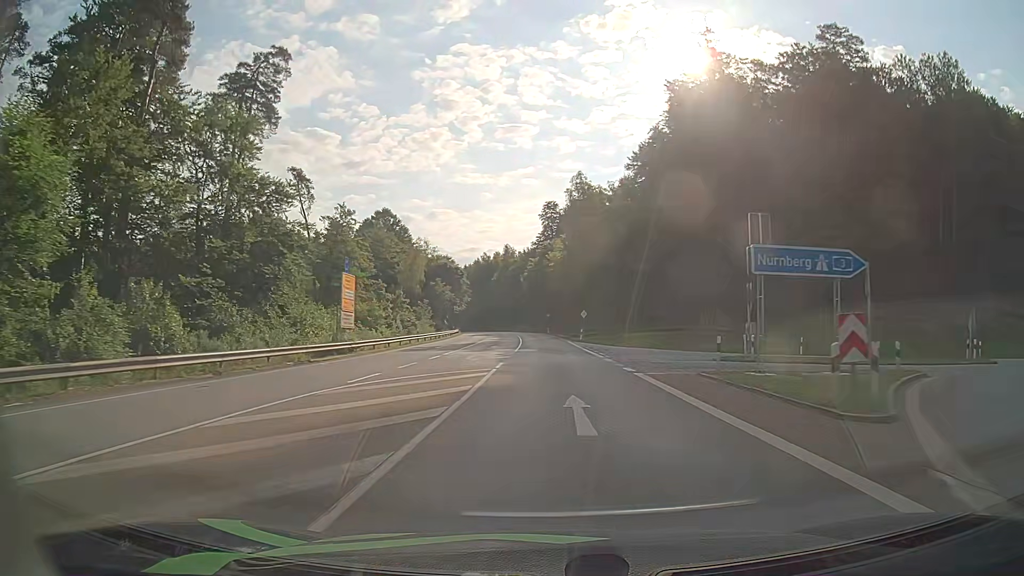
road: secondary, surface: asphalt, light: Day
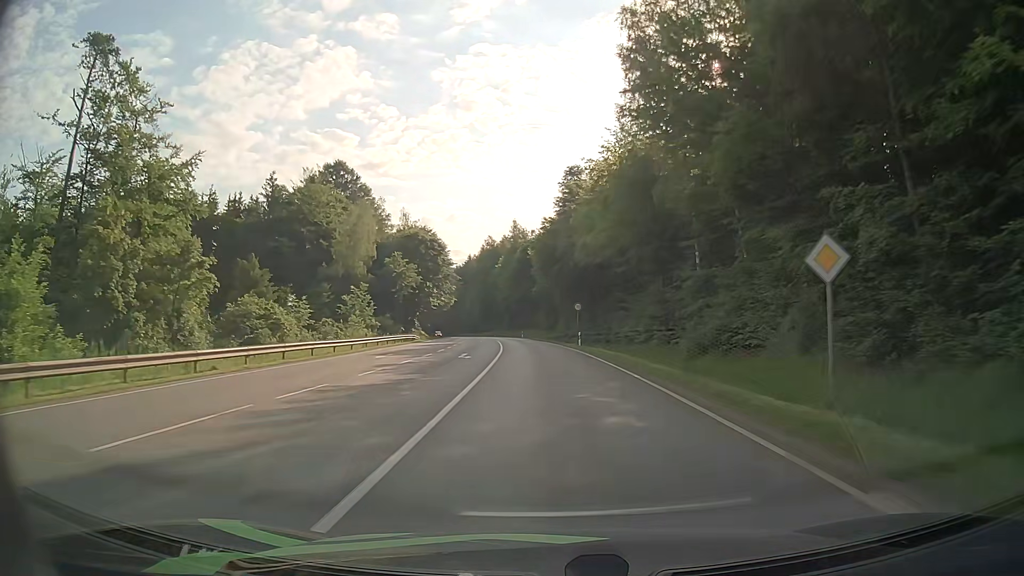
(-0.5, +54.3) m; -2°
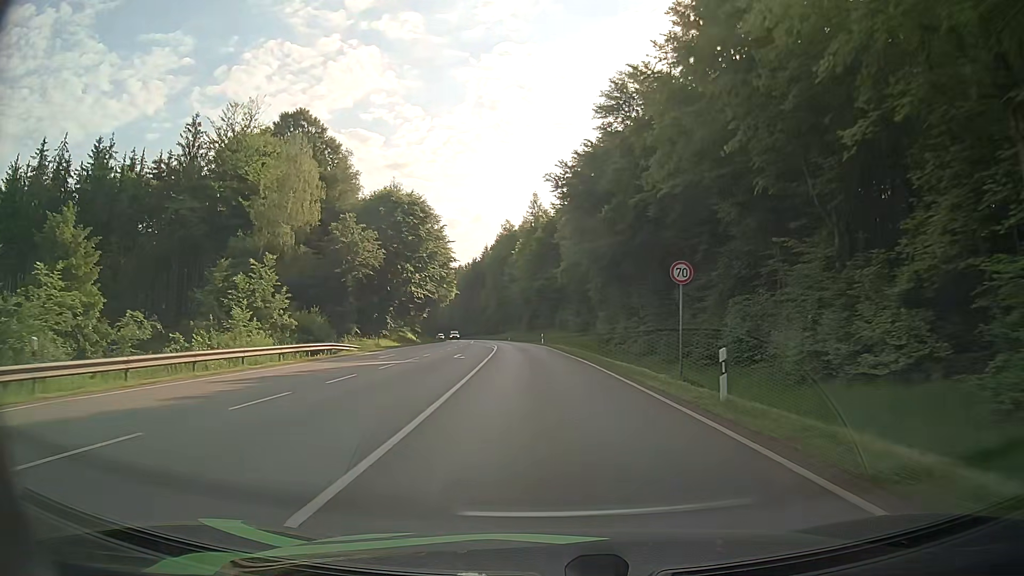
(-0.4, +32.0) m; -2°
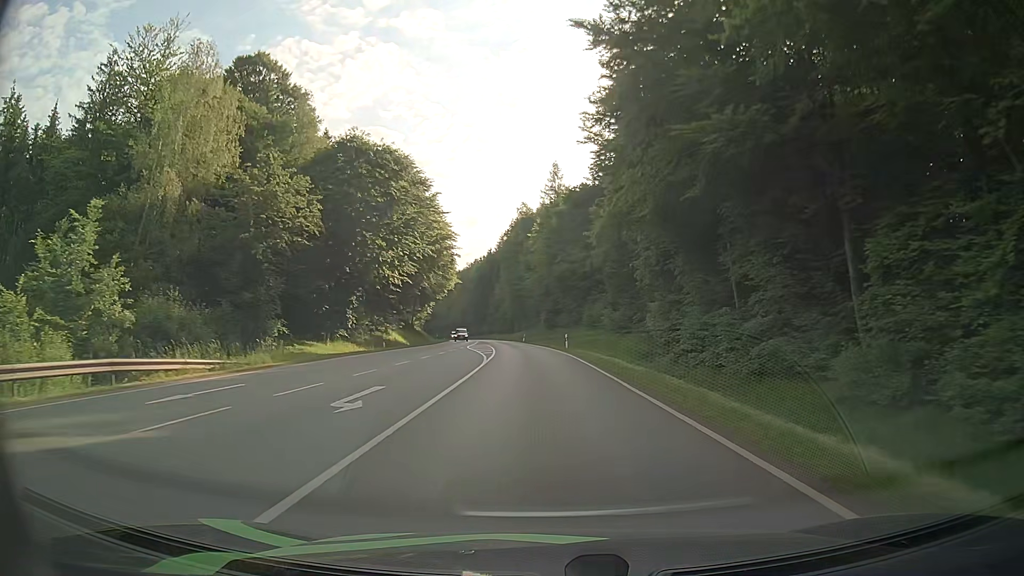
(-0.3, +21.1) m; -2°
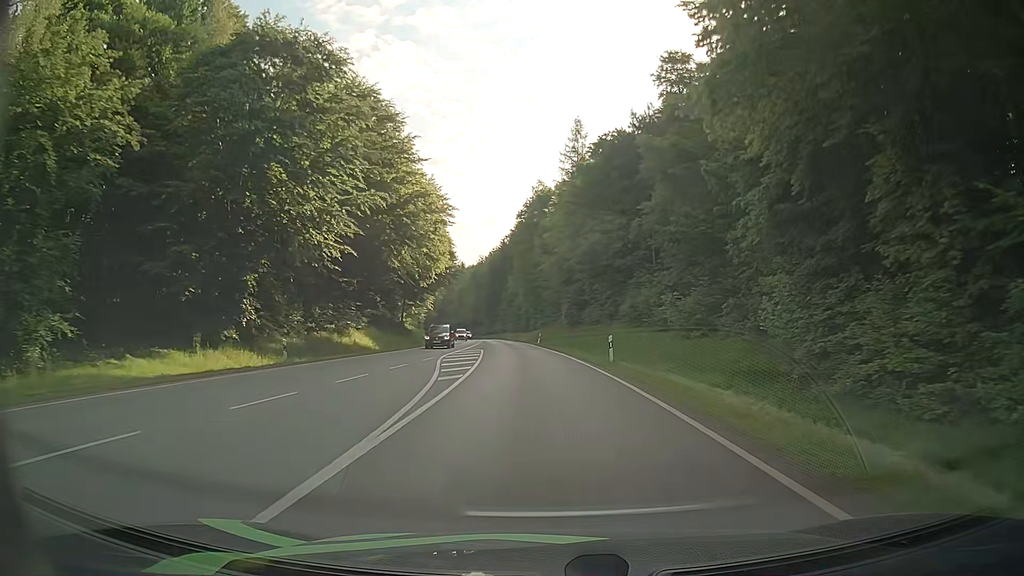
(-0.3, +21.0) m; -1°
(0, +10) (0, +20) (-1, +30) (-1, +40) (-2, +50) (-3, +60) (-4, +70) (-5, +80) (-7, +90) (-8, +100) m
